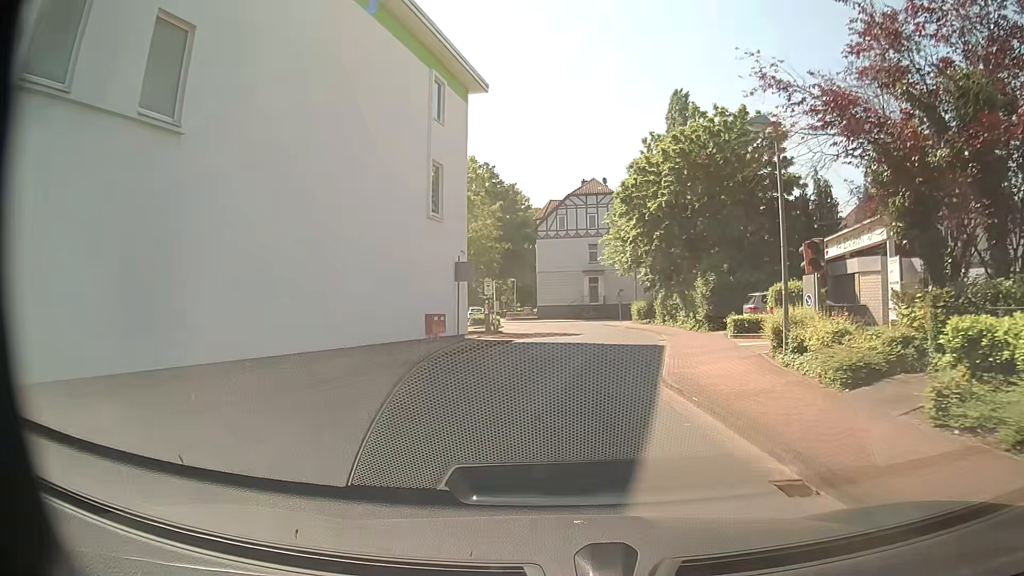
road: residential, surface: asphalt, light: Day
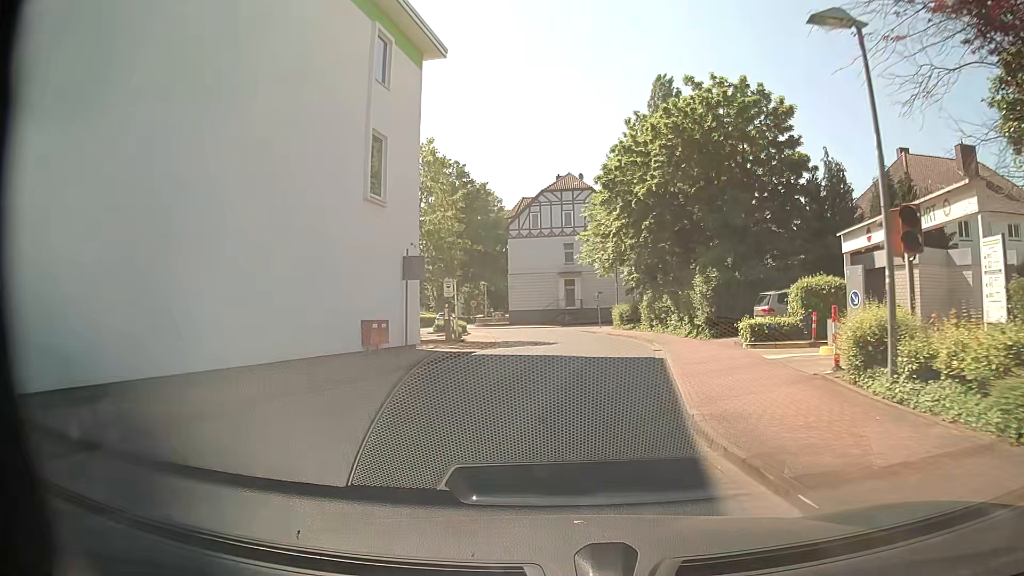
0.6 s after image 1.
(+0.1, +5.4) m; +2°
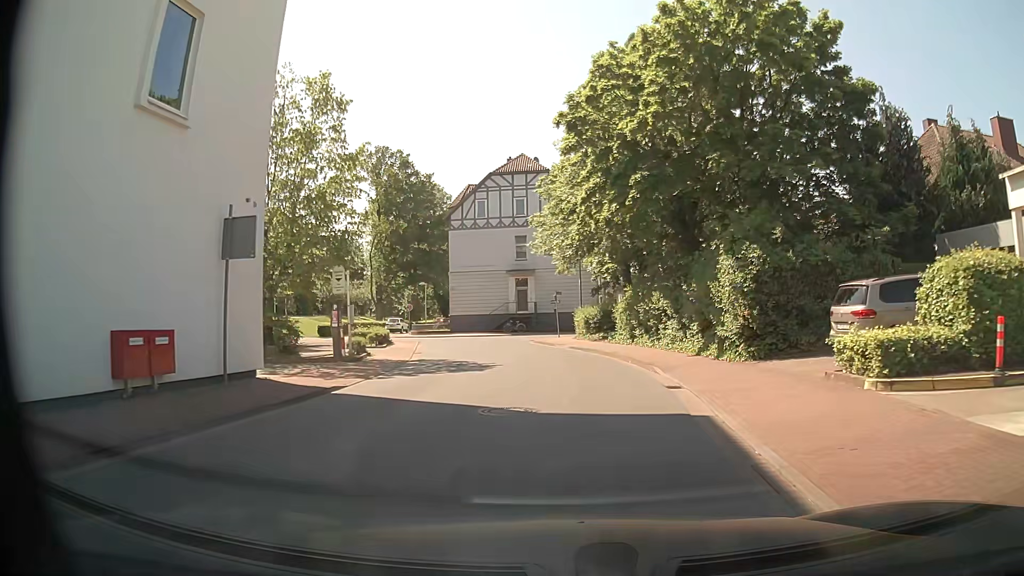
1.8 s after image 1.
(+0.4, +10.8) m; +4°
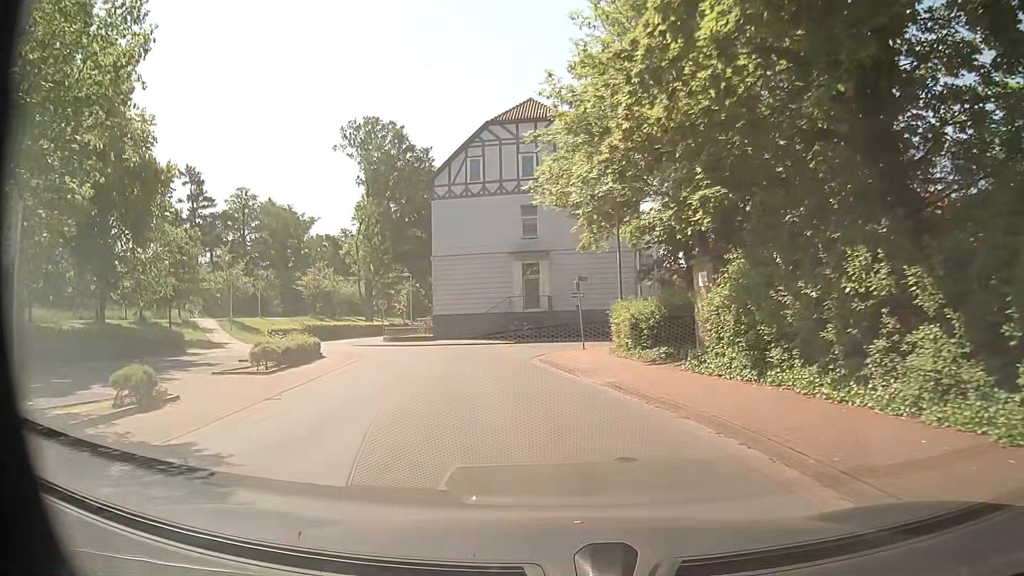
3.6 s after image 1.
(0.0, +15.6) m; -2°
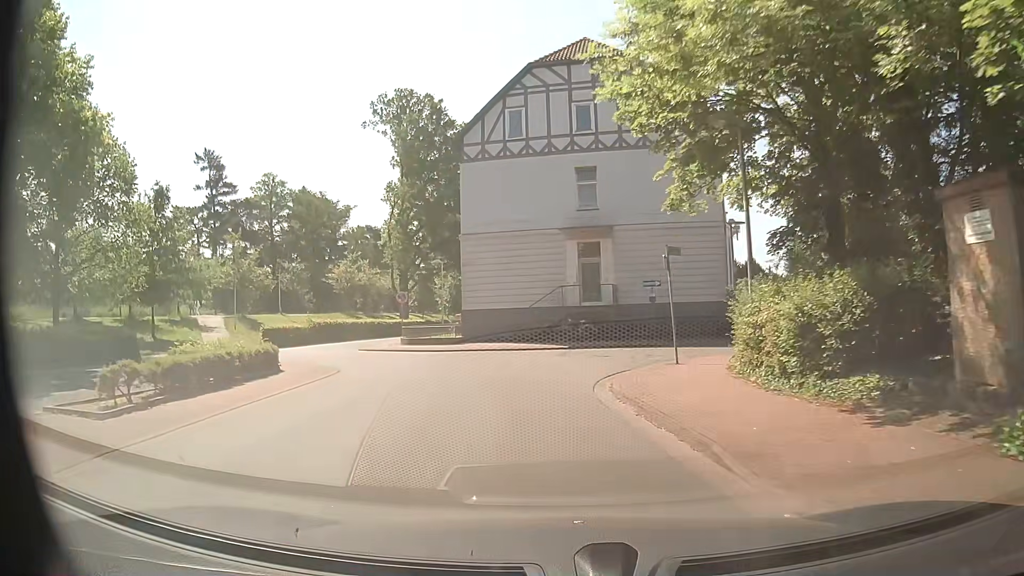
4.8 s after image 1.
(-0.4, +9.7) m; -5°
(-1, +10) (-2, +20) (-8, +28) (-12, +37) (-12, +47) (-11, +57) (-9, +67) (-8, +76) (-6, +86) (-5, +96) m
